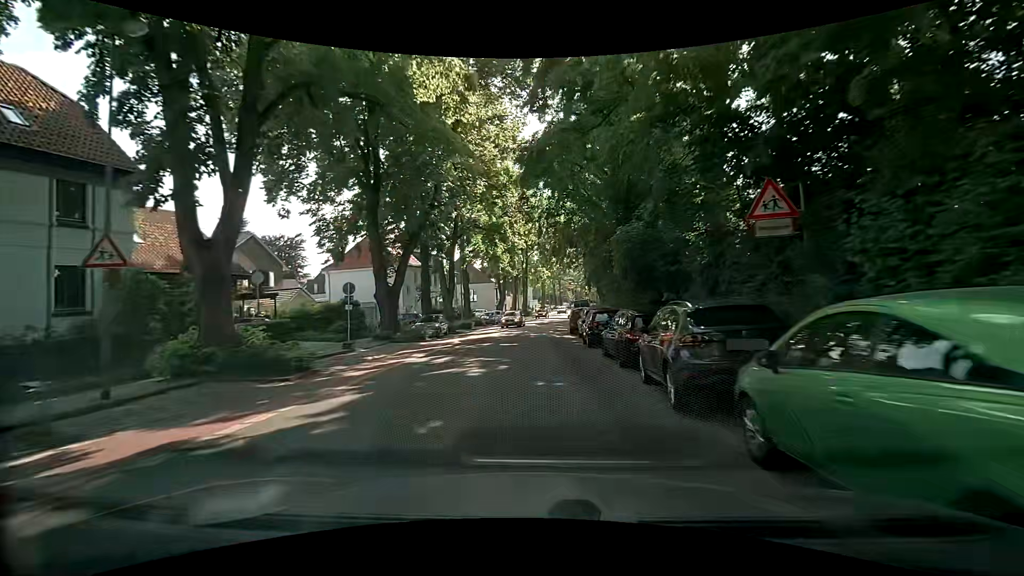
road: tertiary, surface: asphalt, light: Day
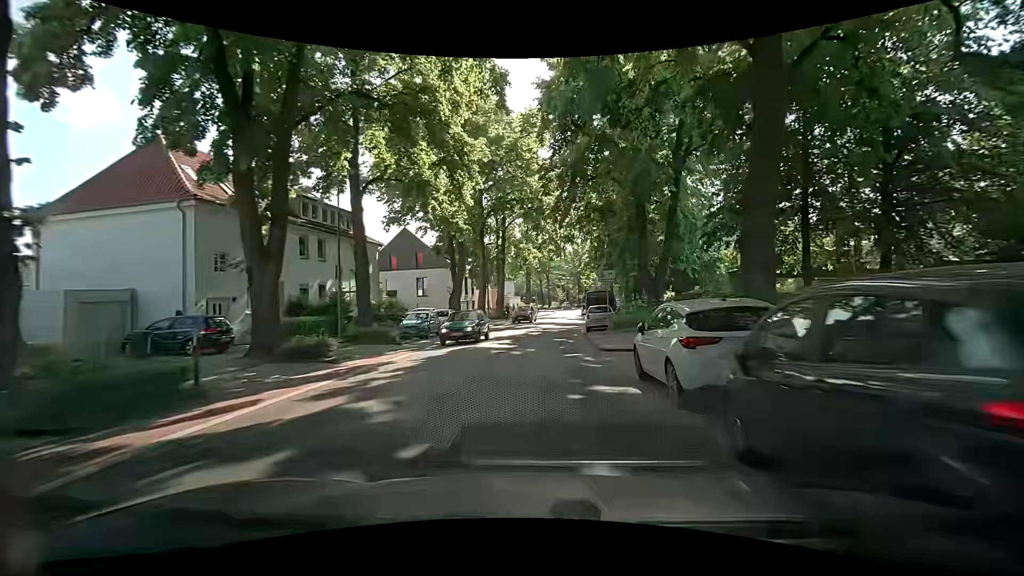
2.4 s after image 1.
(+0.7, +29.5) m; +4°
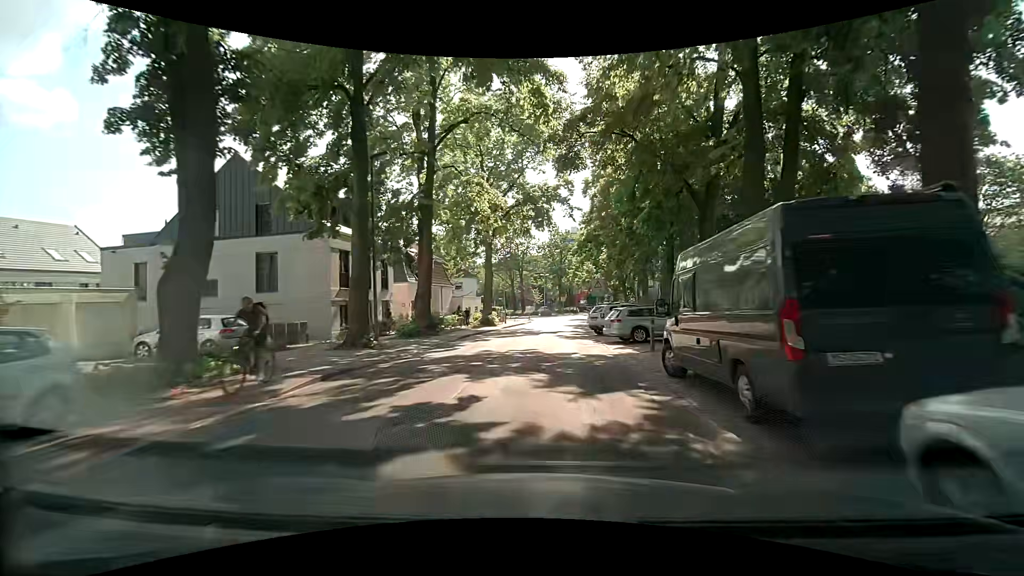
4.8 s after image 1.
(-0.1, +28.8) m; +1°
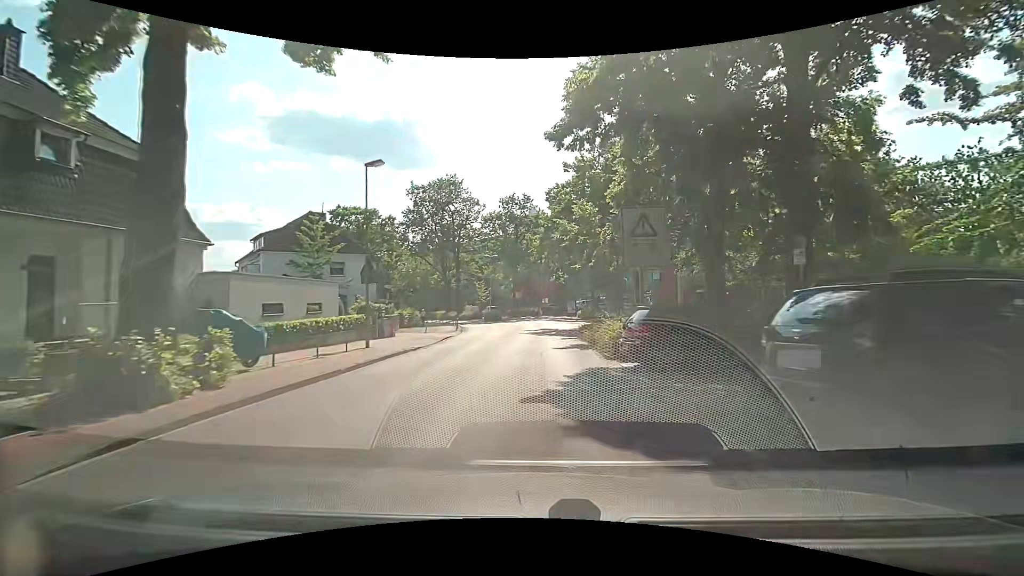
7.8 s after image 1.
(+1.8, +34.6) m; +6°
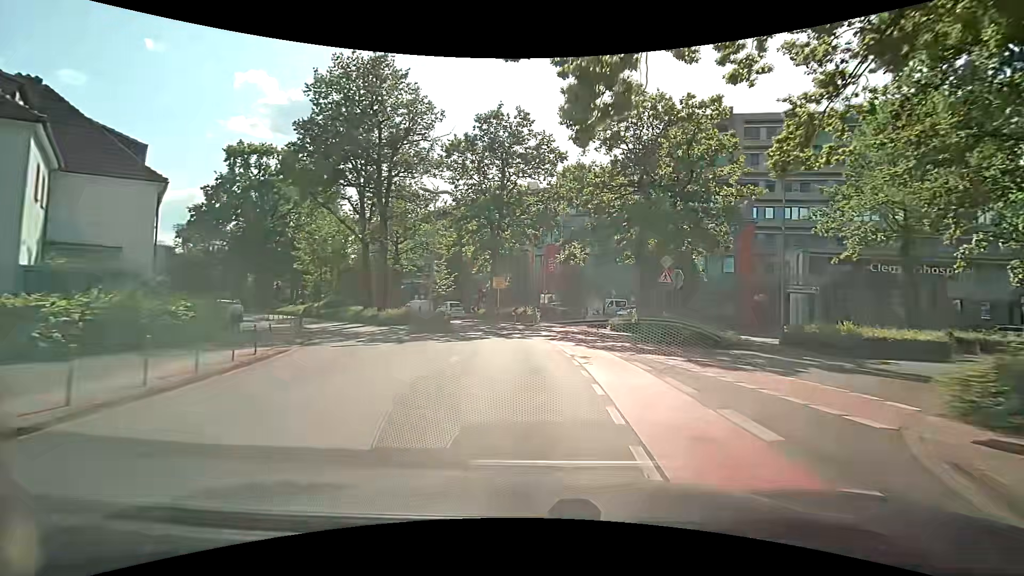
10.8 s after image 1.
(+0.2, +32.8) m; -1°
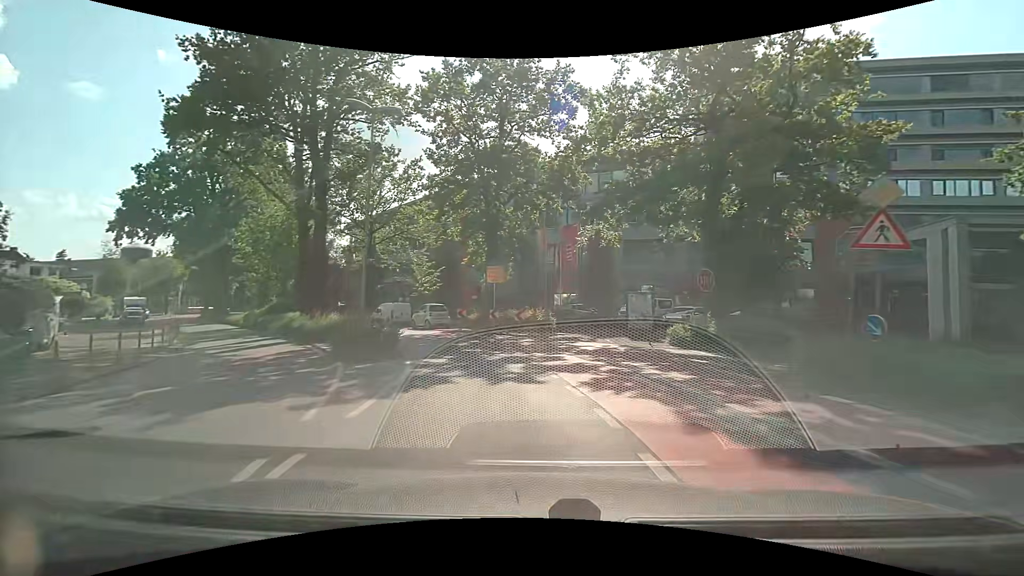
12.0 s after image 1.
(+0.1, +12.2) m; 0°
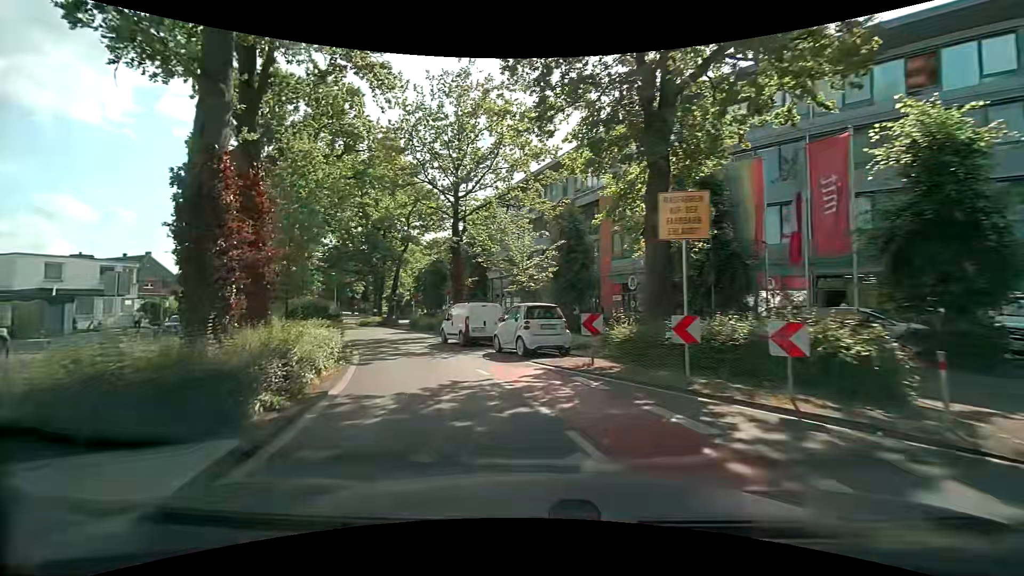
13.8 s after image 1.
(-1.8, +16.7) m; -15°
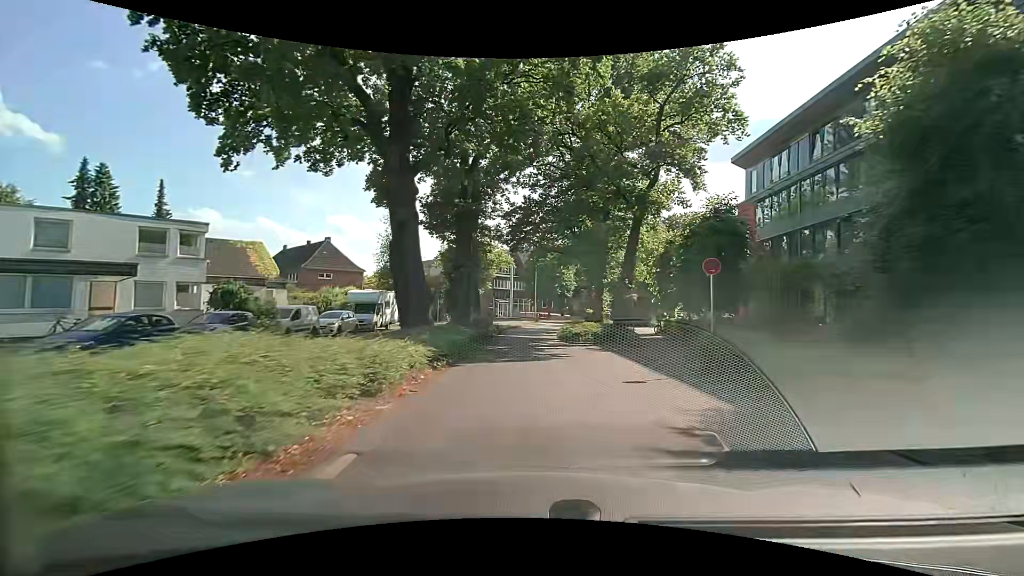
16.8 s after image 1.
(-8.1, +27.5) m; -25°
(0, +10) (0, +20) (0, +30) (0, +40) (+1, +50) (+3, +60) (+6, +69) (+11, +78) (+17, +86) (+23, +94) m
